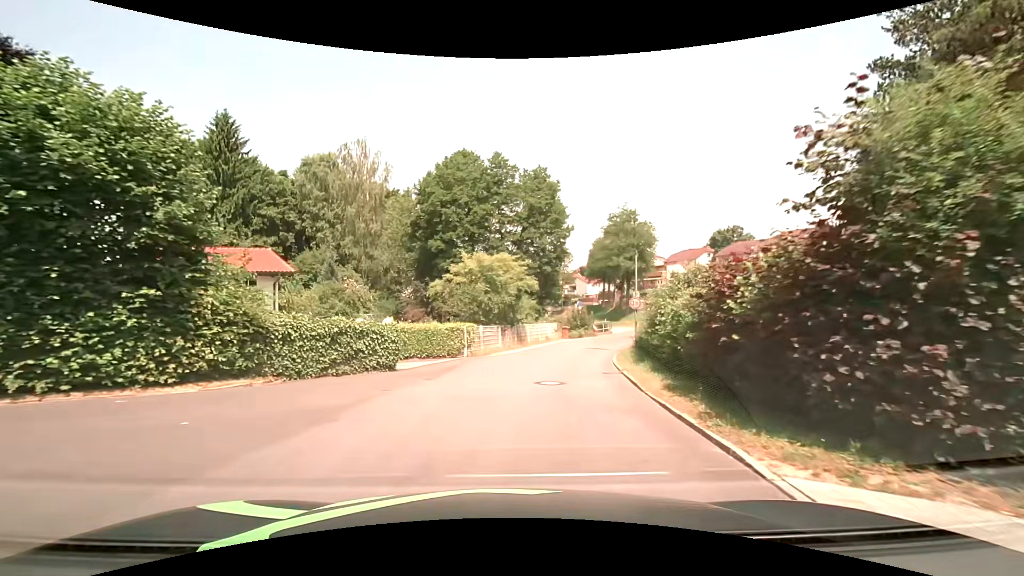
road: residential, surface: asphalt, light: Day
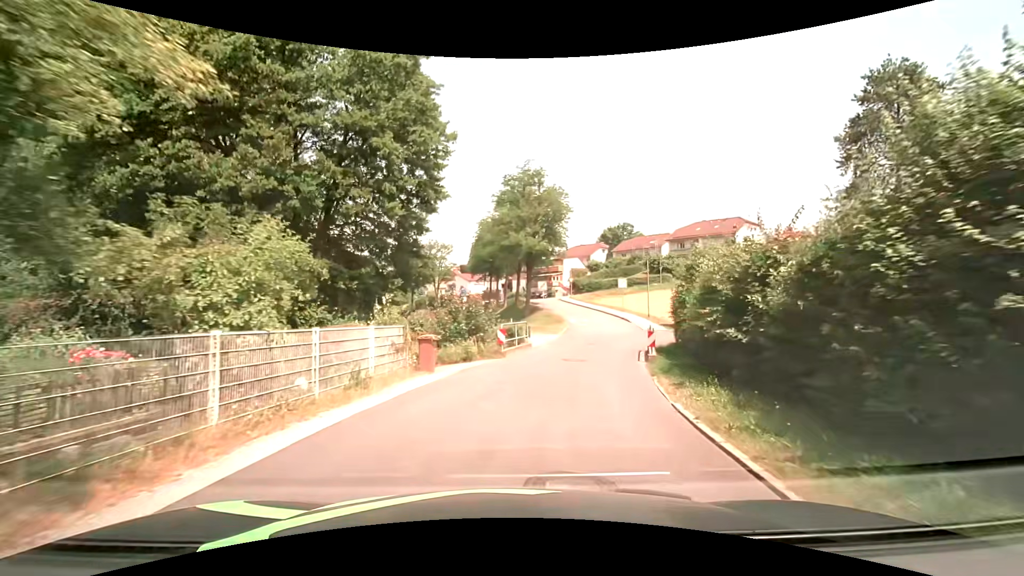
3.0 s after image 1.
(+2.5, +23.7) m; +13°
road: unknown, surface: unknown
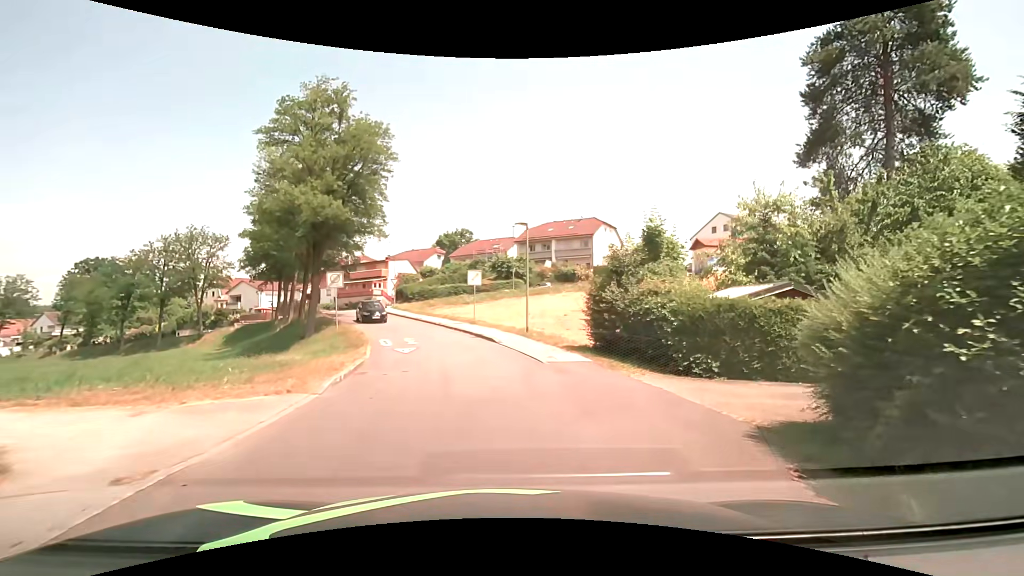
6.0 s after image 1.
(+2.8, +20.0) m; +19°
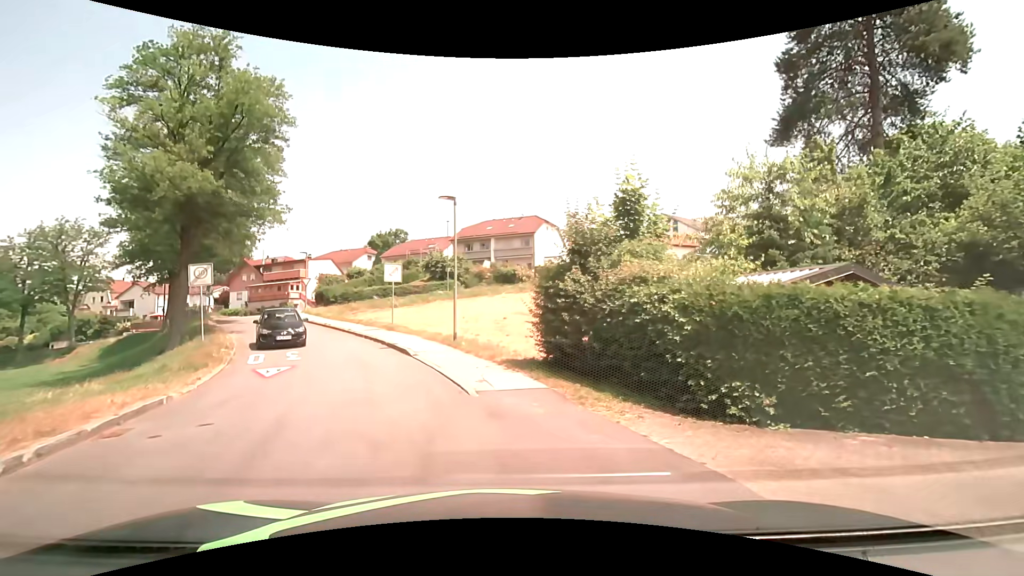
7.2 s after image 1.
(+0.4, +5.2) m; +8°
(-2, +10) (-6, +19) (-12, +27) (-17, +36) (-22, +44) (-21, +54) (-13, +59) (-3, +60) (+7, +62) (+17, +64) m
